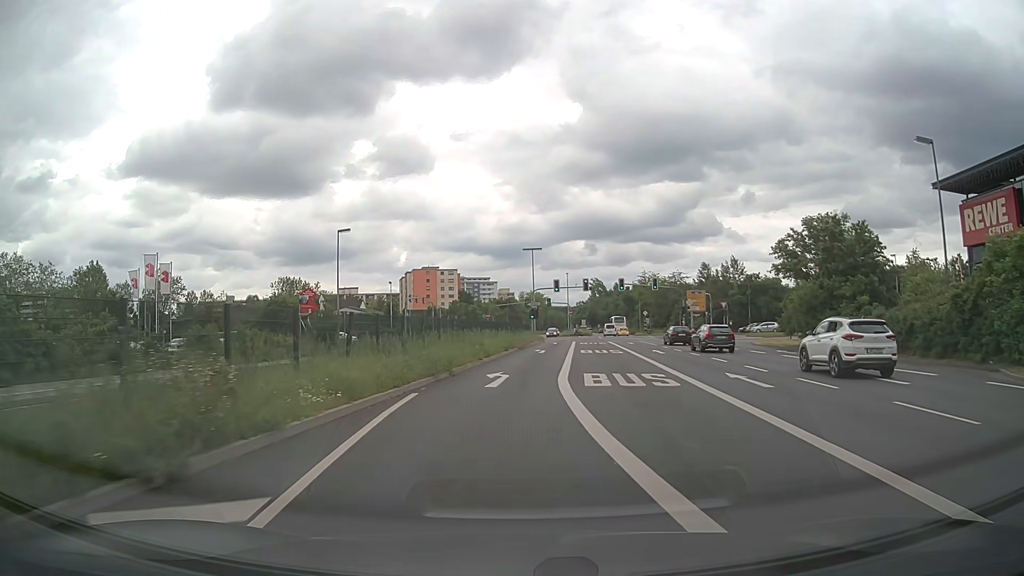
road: primary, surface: asphalt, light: Day
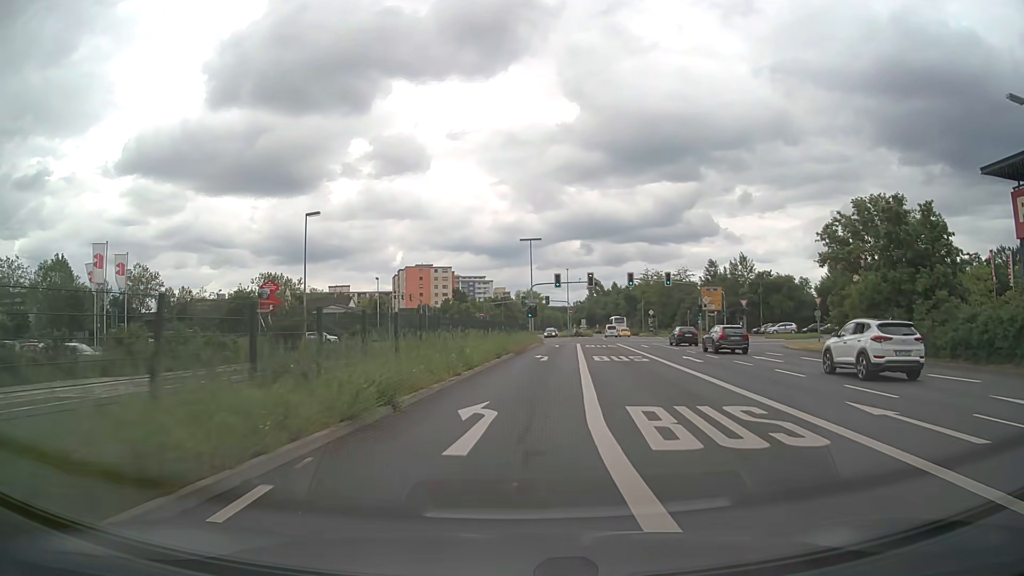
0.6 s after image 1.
(0.0, +8.1) m; 0°
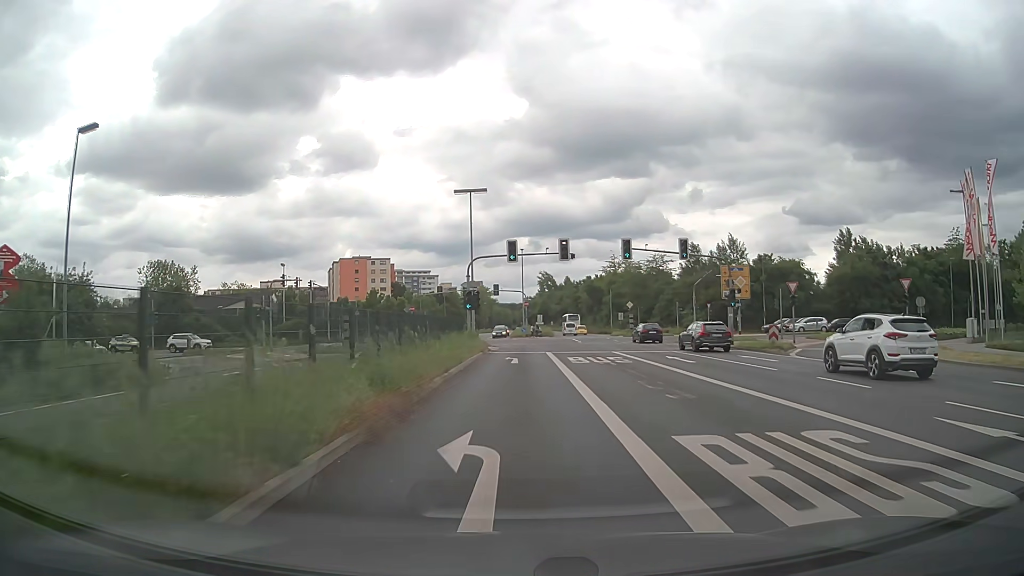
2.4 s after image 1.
(+1.0, +23.1) m; +5°
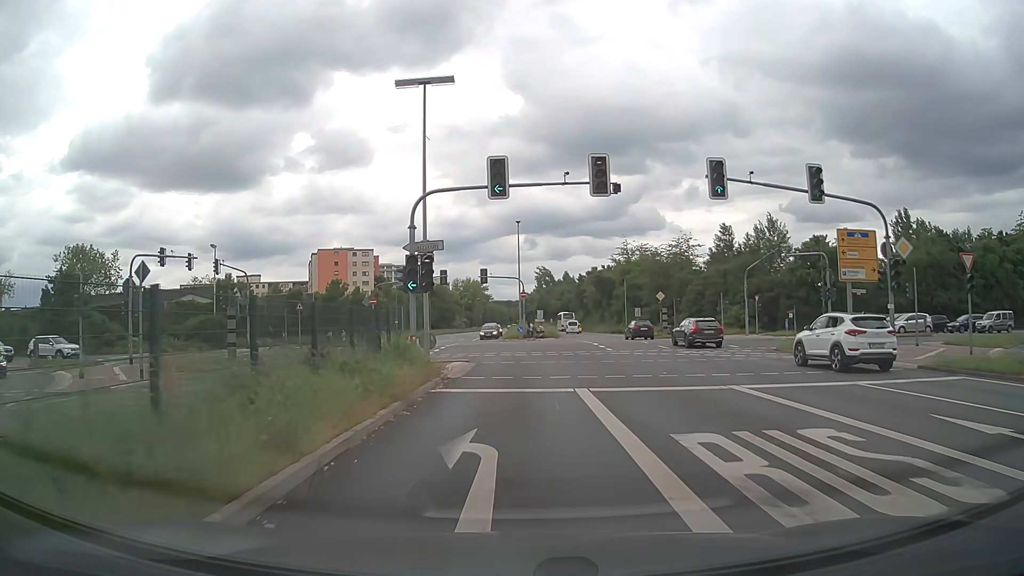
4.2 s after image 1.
(+0.1, +19.8) m; 0°
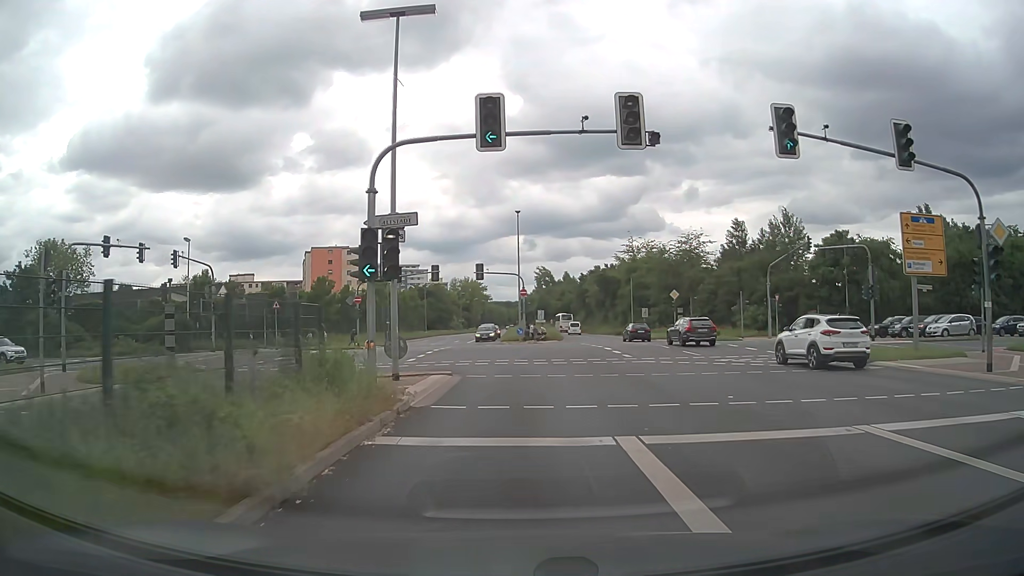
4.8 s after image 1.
(0.0, +5.8) m; 0°
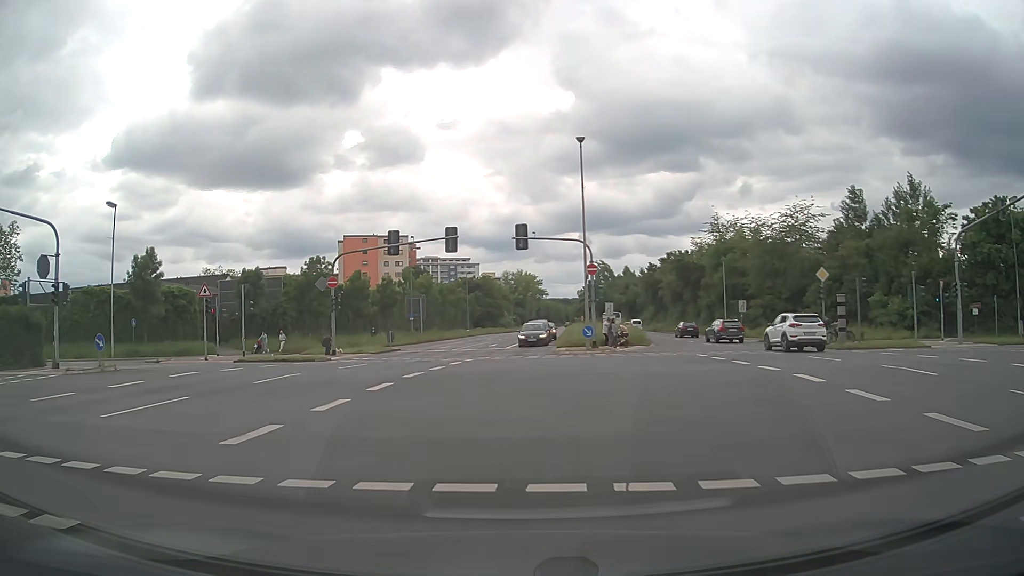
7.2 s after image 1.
(-0.3, +20.4) m; -4°
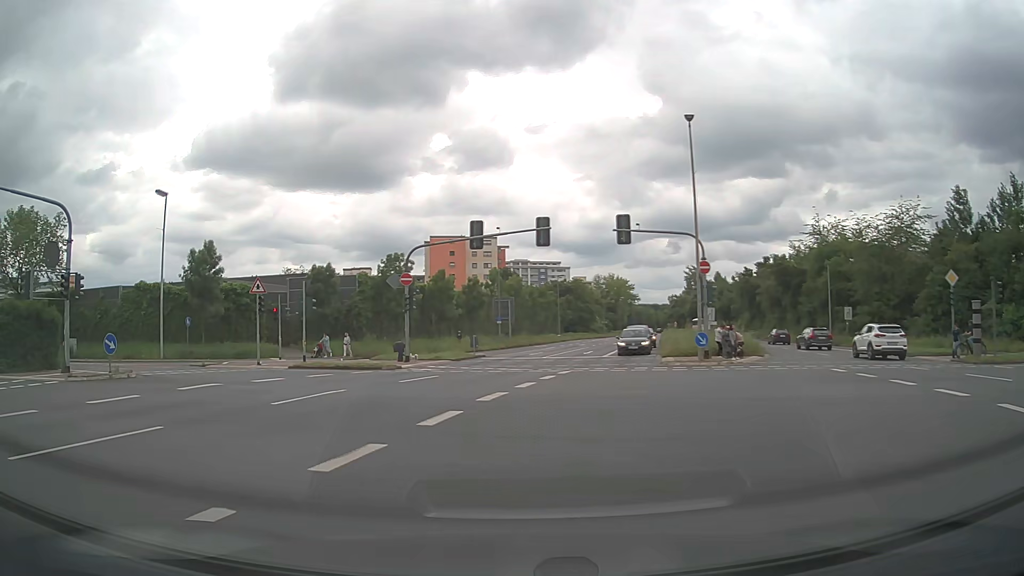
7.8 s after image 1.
(-0.3, +4.5) m; -8°
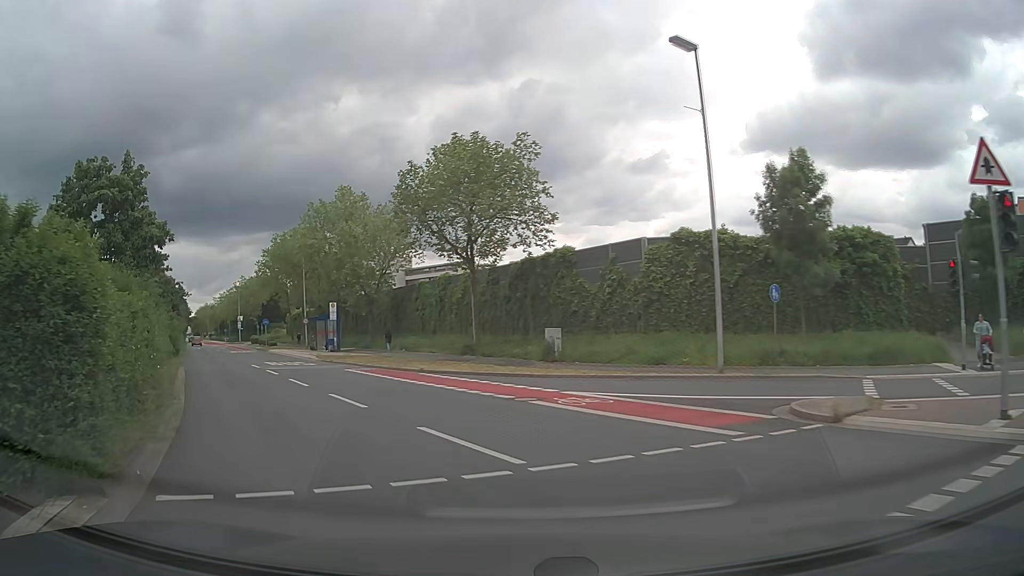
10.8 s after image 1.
(-9.3, +20.2) m; -49°
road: secondary
(-1, +10) (-5, +19) (-9, +28) (-14, +37) (-19, +46) (-24, +54) (-28, +63) (-32, +73) (-36, +82) (-40, +91) m
